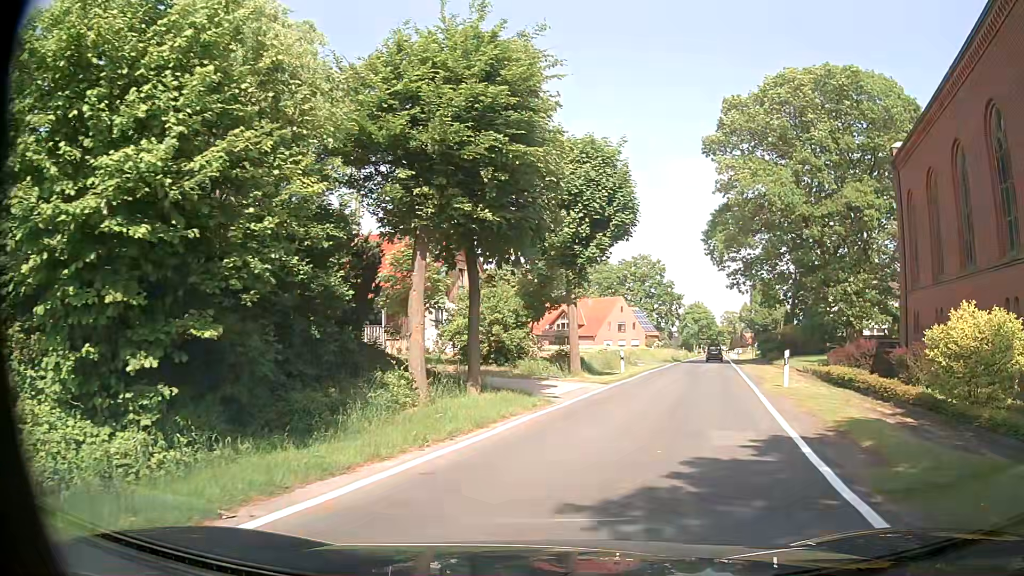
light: Day
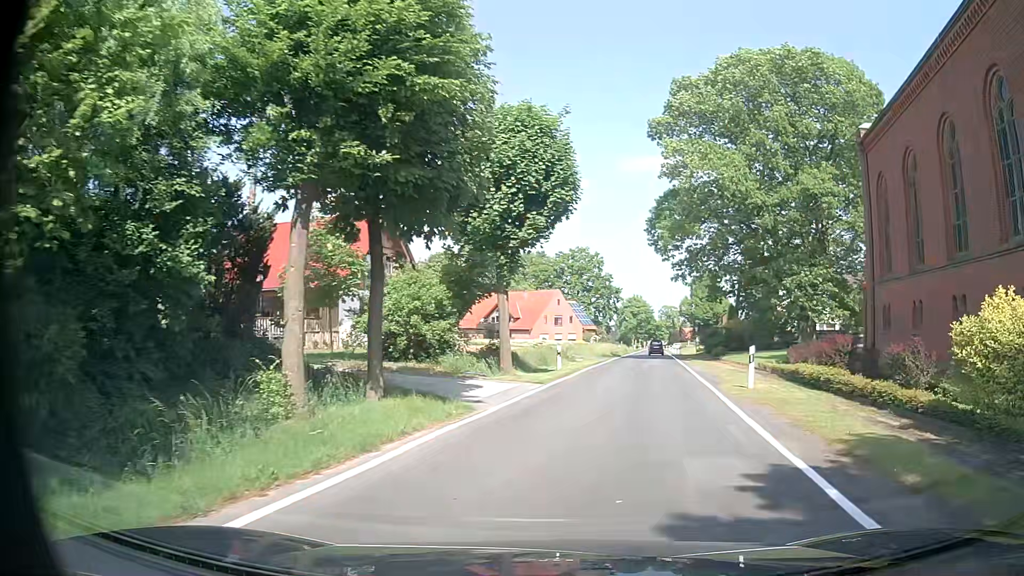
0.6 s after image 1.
(+0.1, +3.1) m; +5°
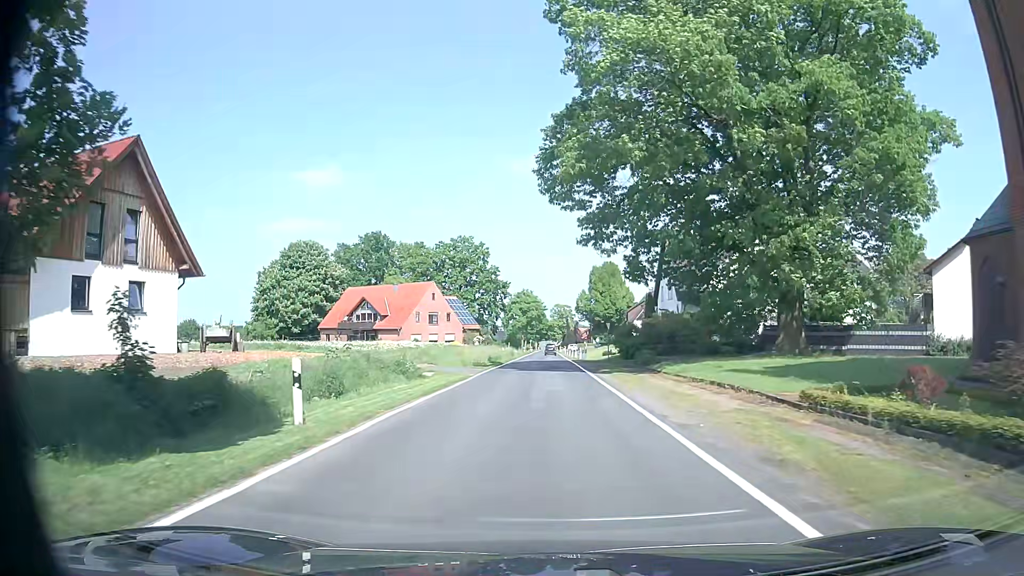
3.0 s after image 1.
(+2.6, +18.9) m; +10°
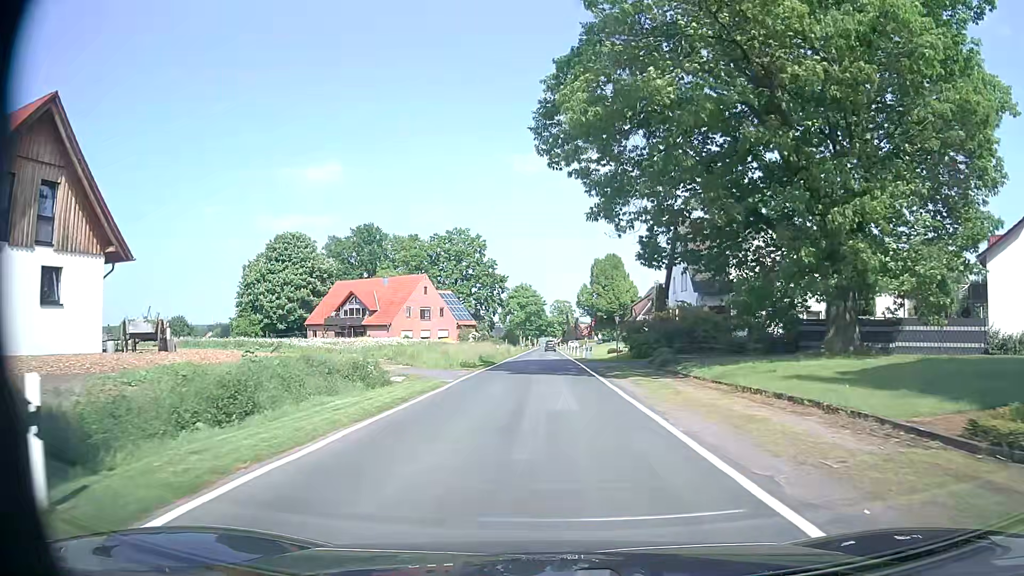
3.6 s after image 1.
(-0.1, +6.1) m; 0°
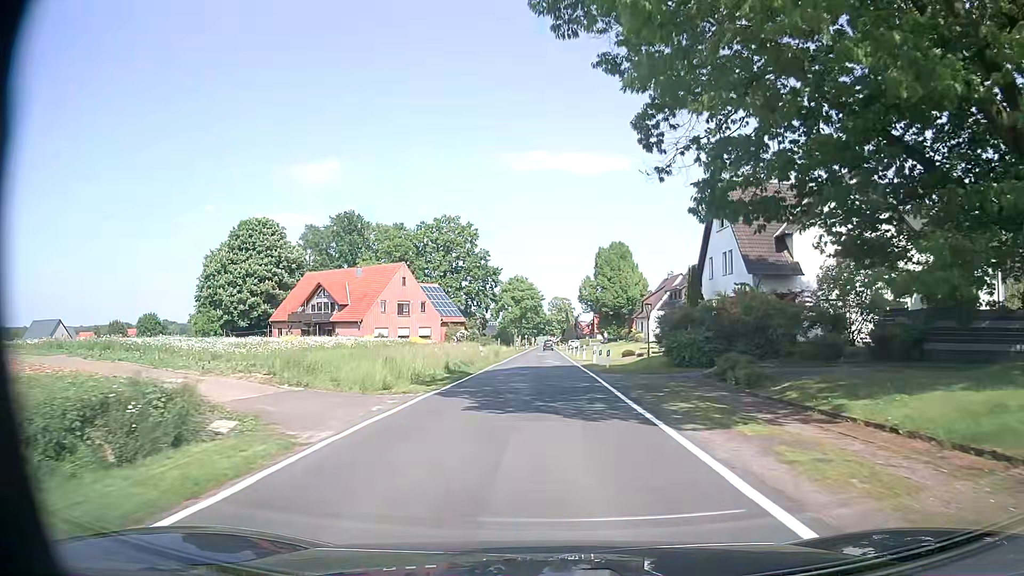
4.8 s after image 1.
(0.0, +13.2) m; -1°
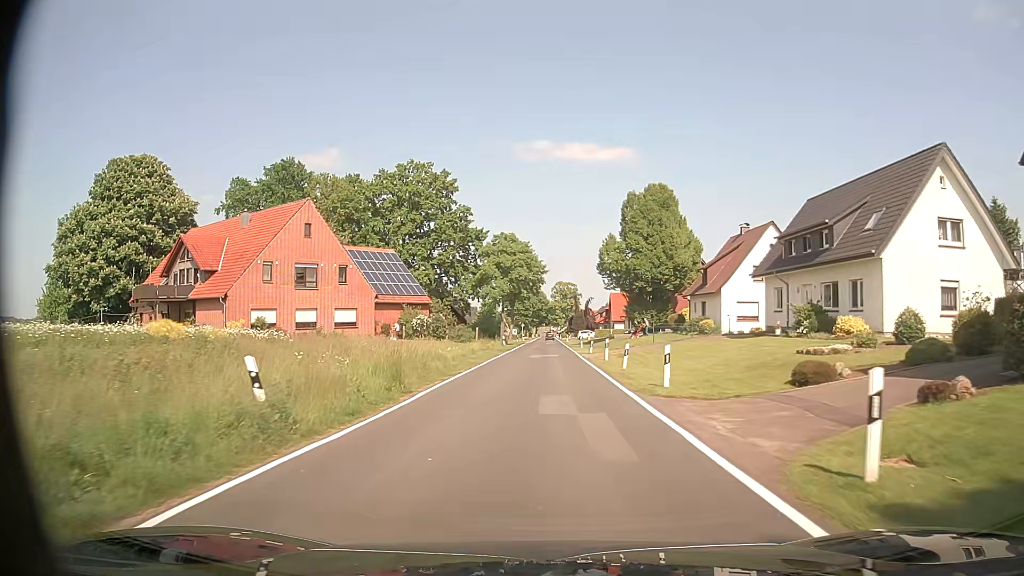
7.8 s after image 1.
(+0.4, +33.7) m; +1°
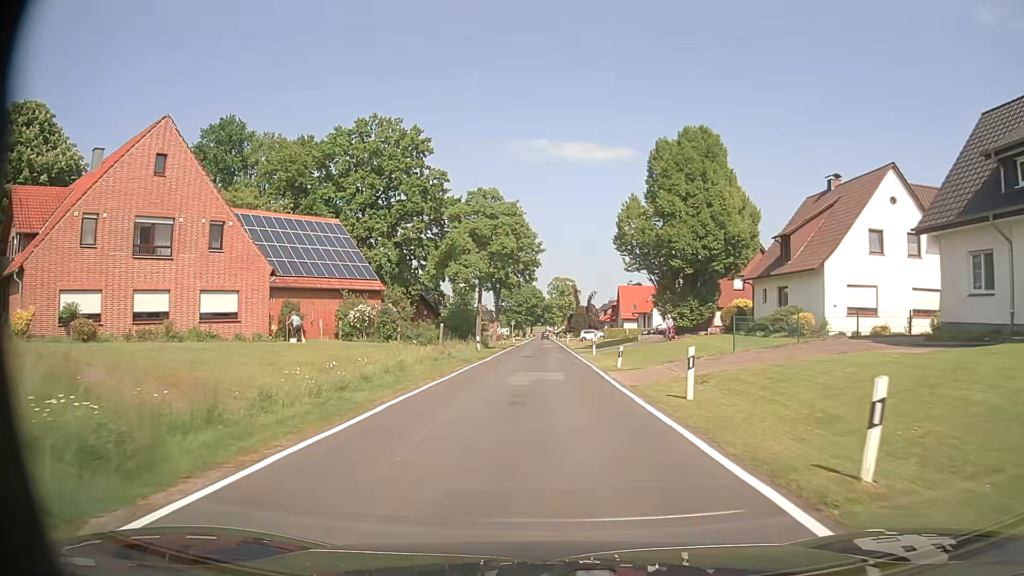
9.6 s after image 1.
(-0.1, +19.5) m; 0°
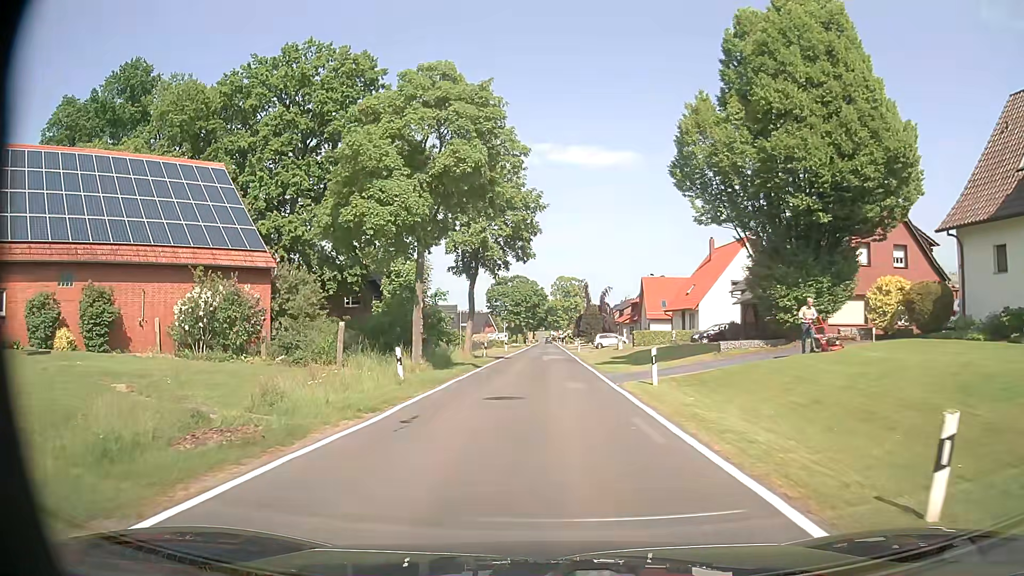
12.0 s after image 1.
(-0.1, +21.8) m; -1°
